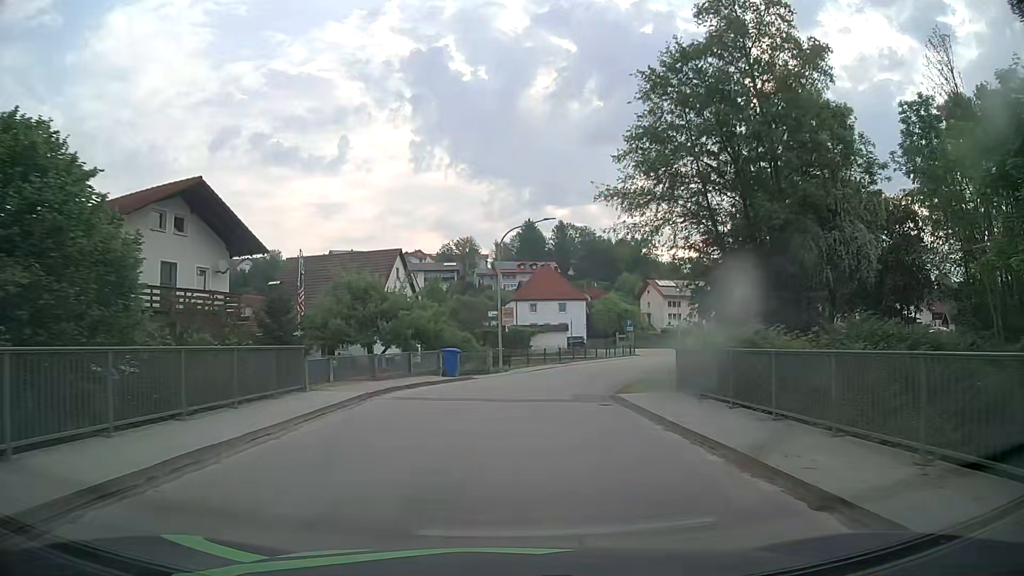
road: tertiary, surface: asphalt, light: Day
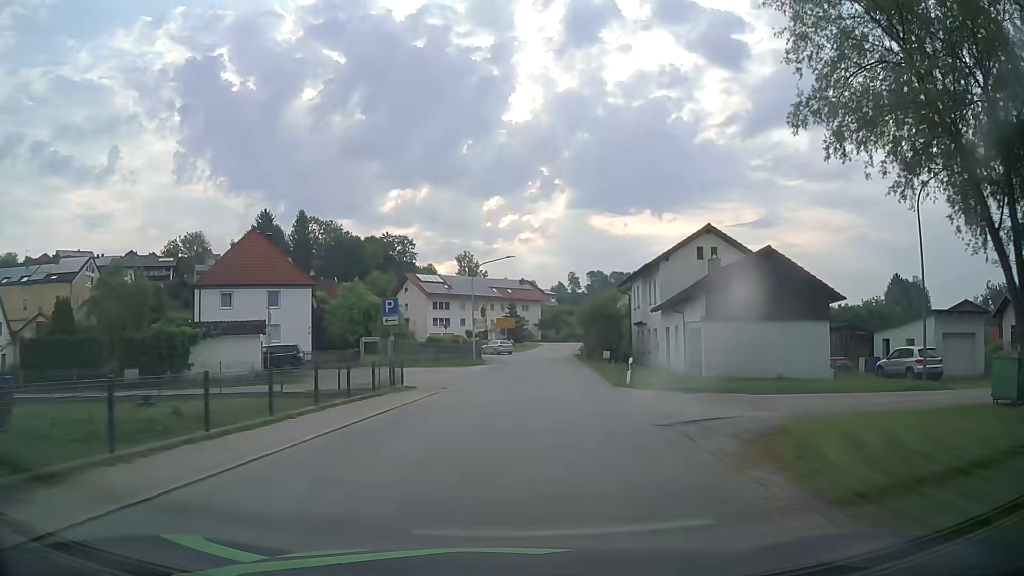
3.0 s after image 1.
(+5.5, +36.4) m; +21°
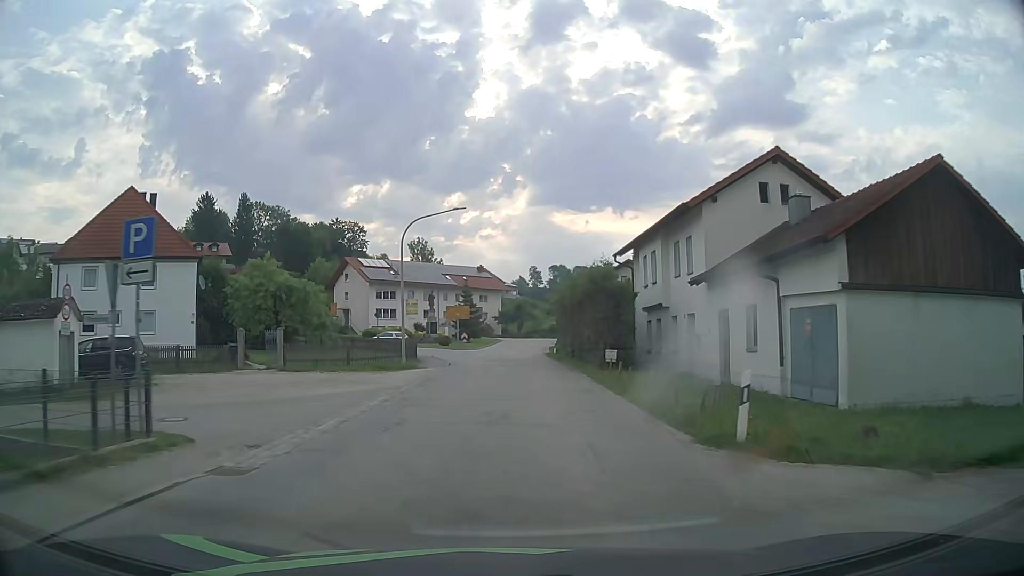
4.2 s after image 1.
(+0.6, +15.2) m; +4°
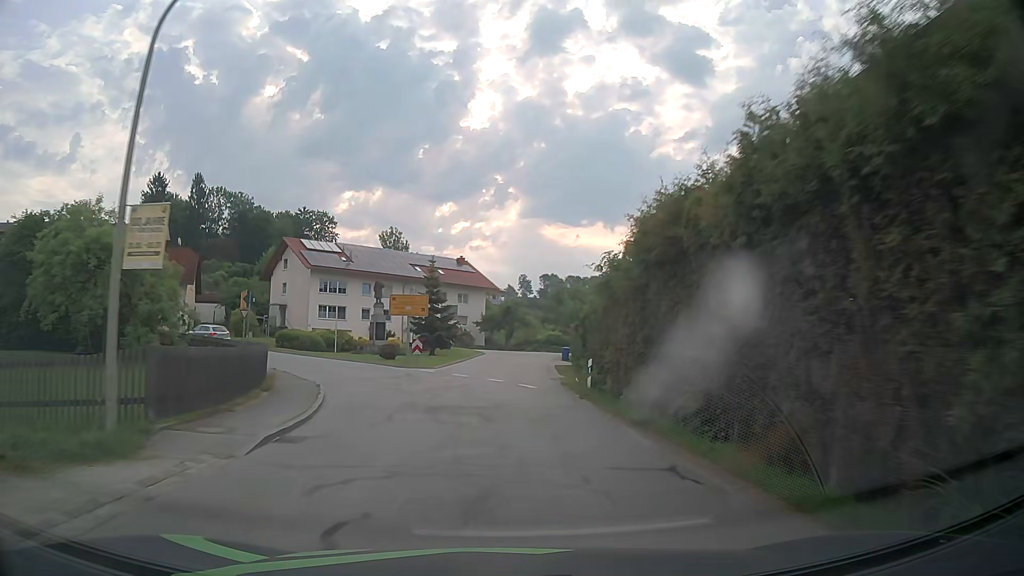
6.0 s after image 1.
(+0.2, +23.1) m; +1°
(0, +10) (0, +20) (+1, +30) (+1, +40) (+2, +50) (+3, +60) (+5, +70) (+10, +78) (+16, +86) (+23, +93) m
